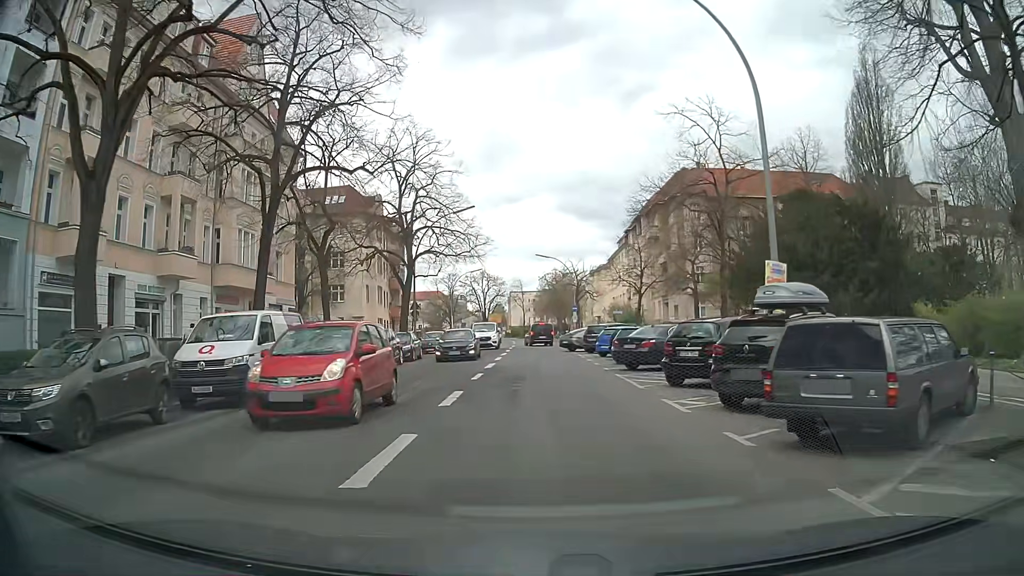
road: secondary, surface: asphalt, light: Day
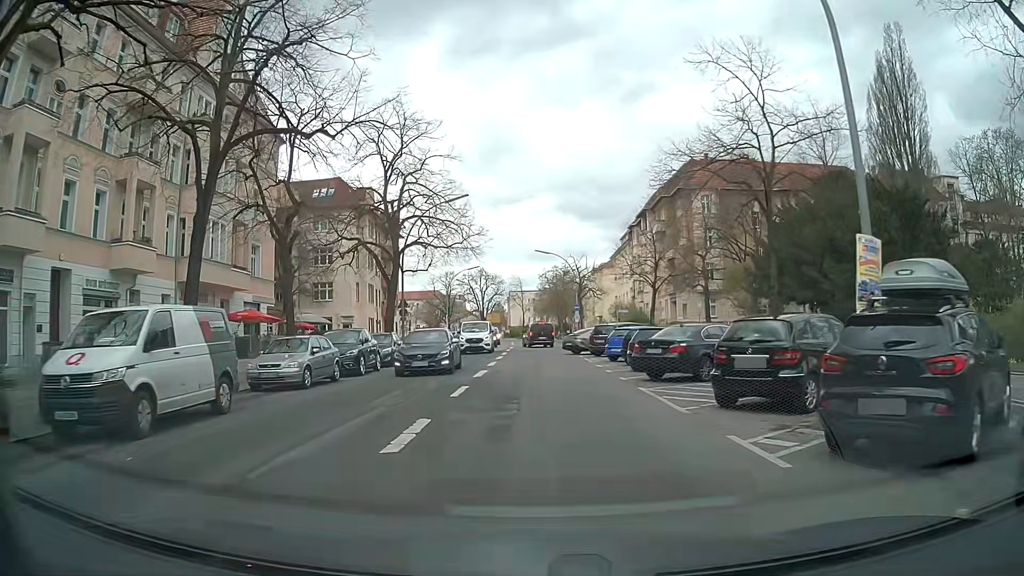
(0.0, +4.4) m; 0°
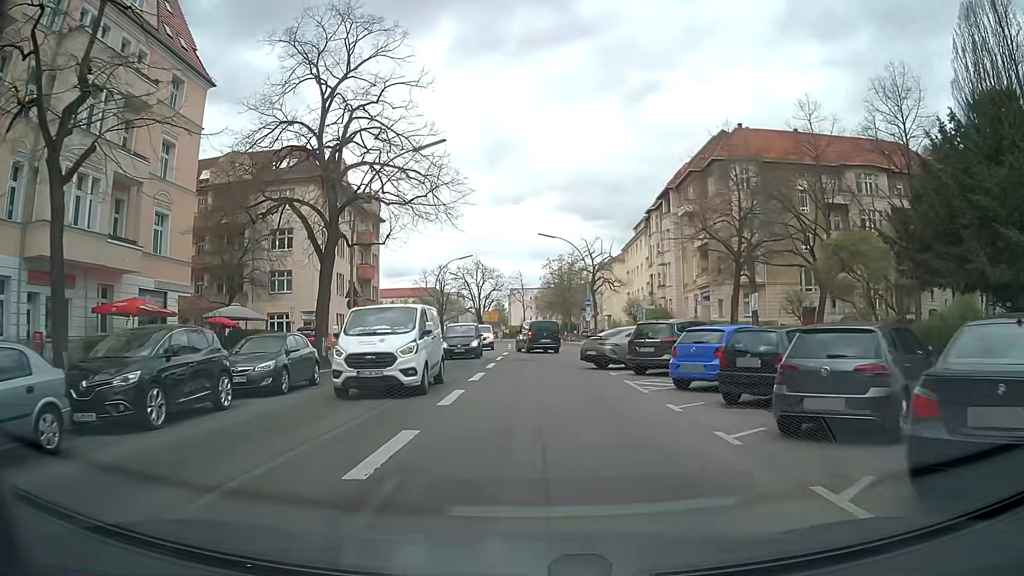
(+0.1, +13.3) m; 0°
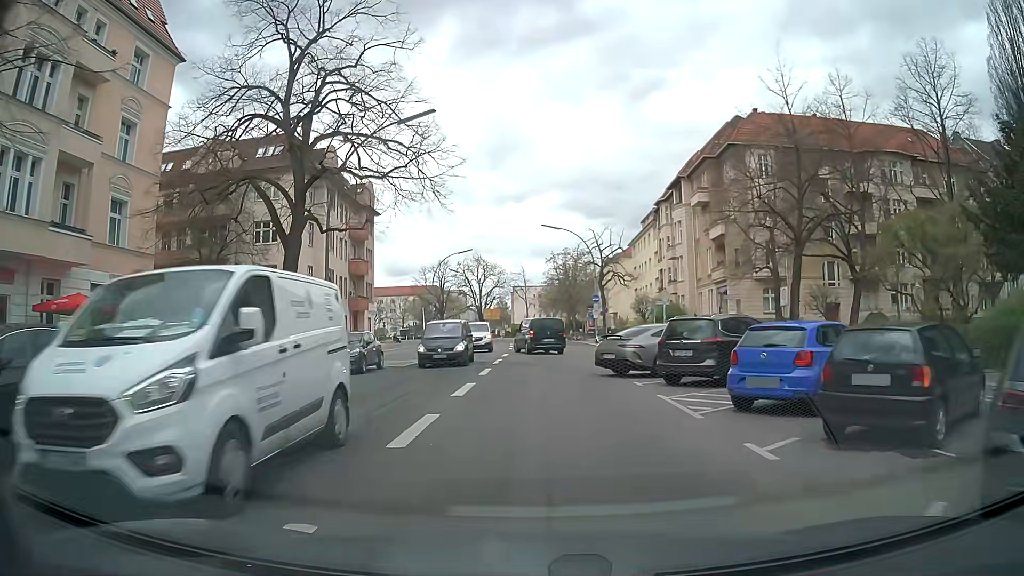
(0.0, +4.4) m; -1°
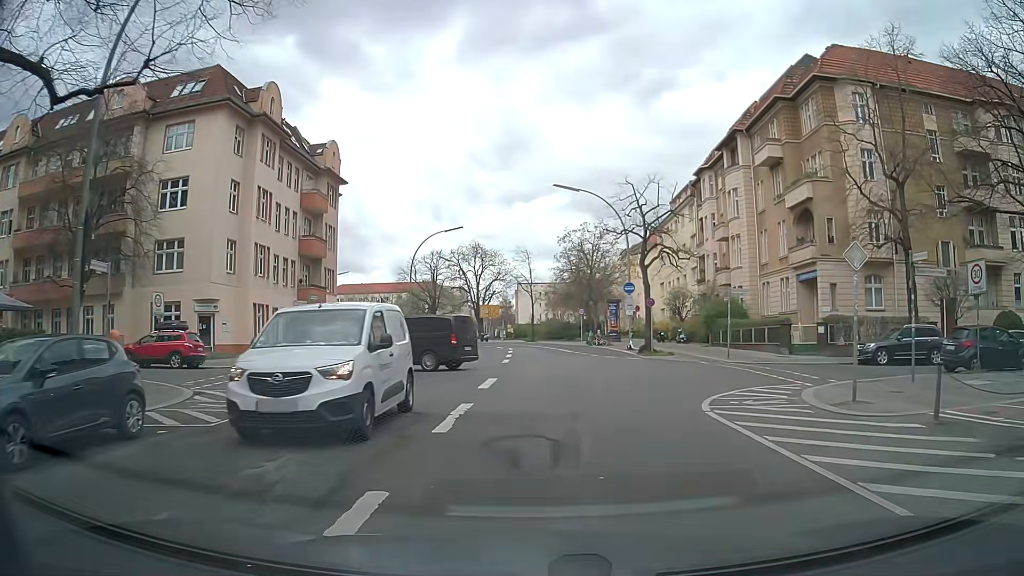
(-0.1, +17.0) m; 0°
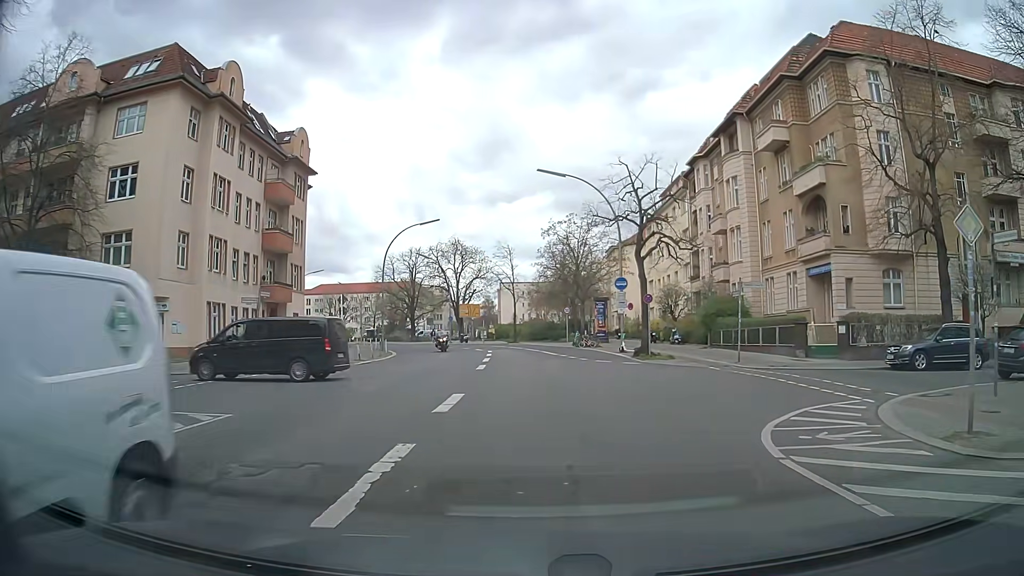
(0.0, +4.2) m; +1°
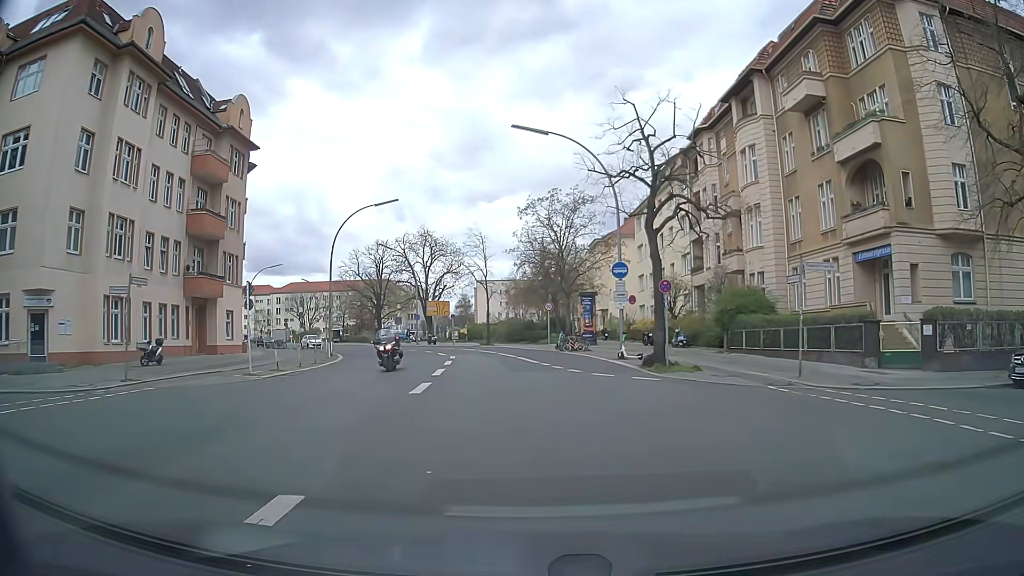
(+0.3, +8.6) m; +3°
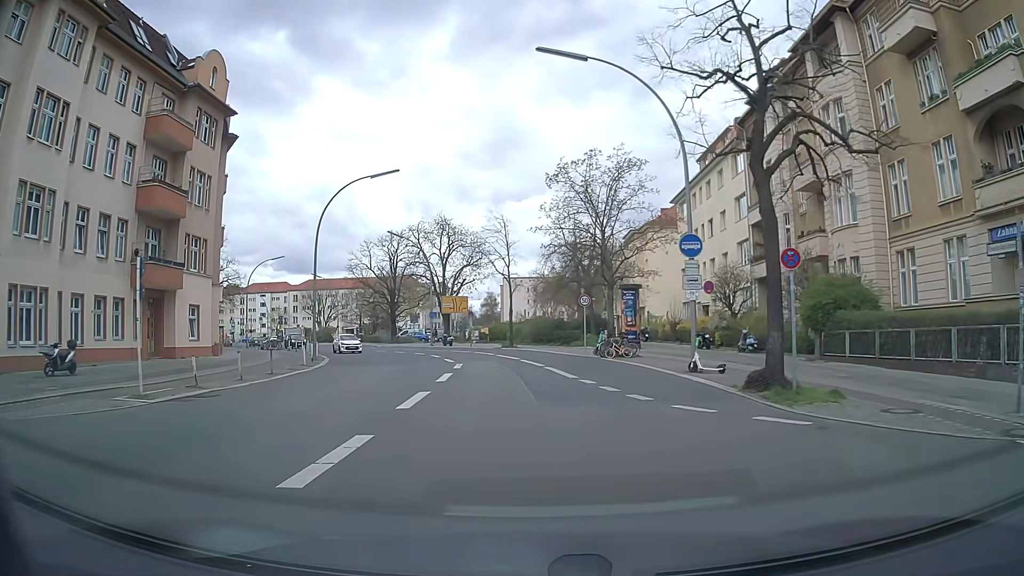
(-0.2, +8.8) m; -3°
(0, +10) (-1, +20) (-2, +30) (-4, +40) (-8, +49) (-12, +58) (-17, +67) (-22, +76) (-26, +84) (-32, +93) m
